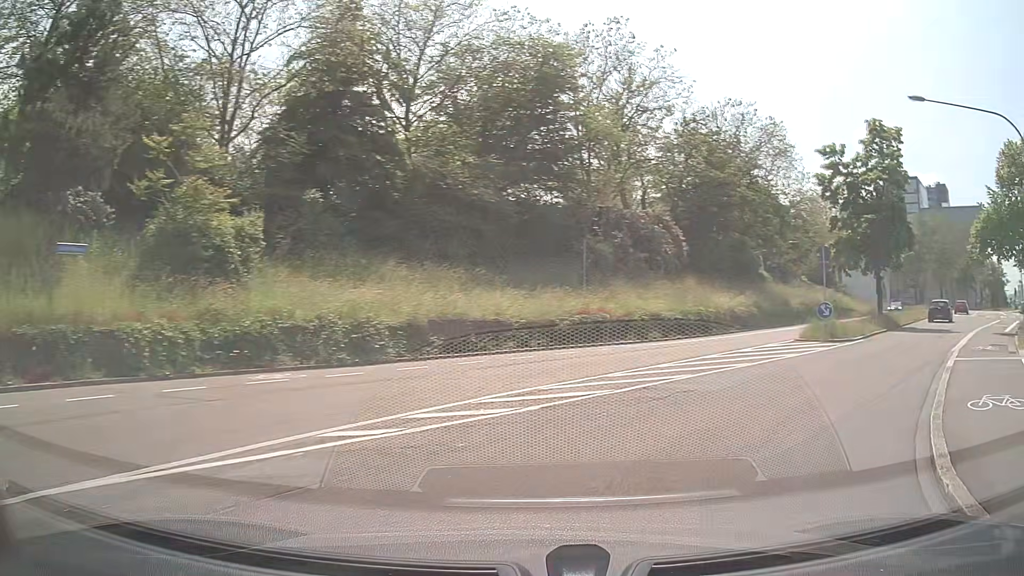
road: secondary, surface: asphalt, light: Day
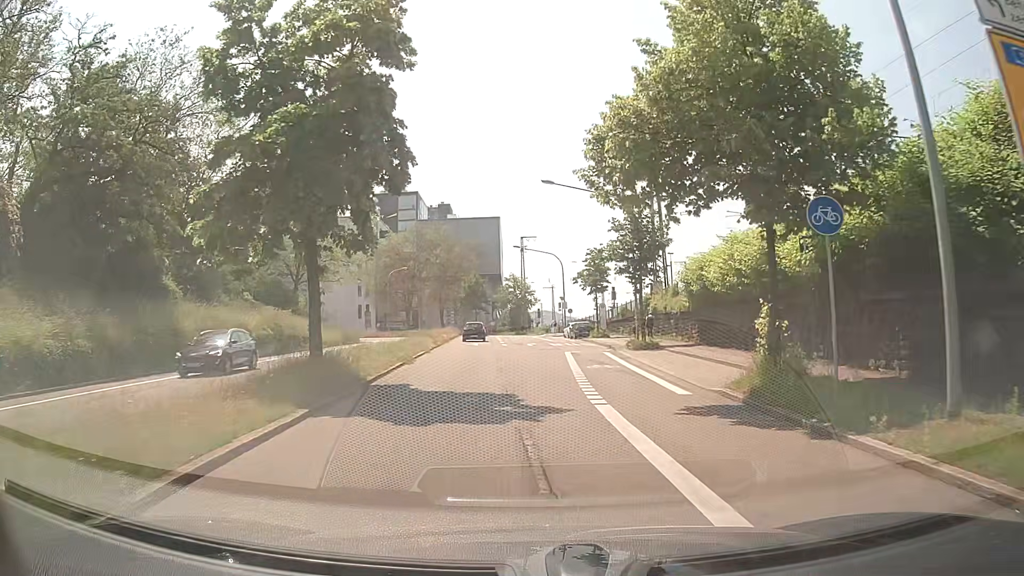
(+10.8, +18.8) m; +44°
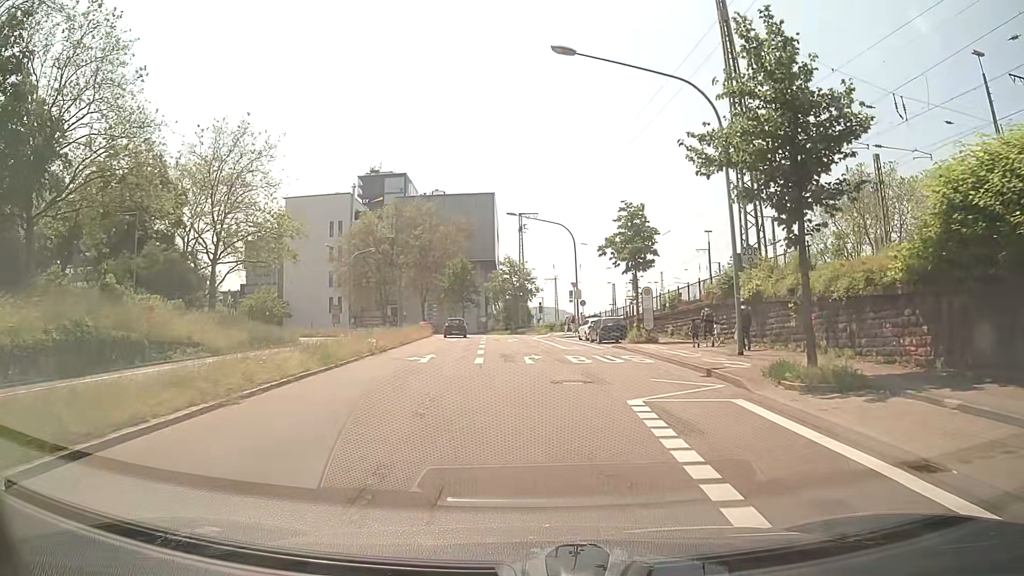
(-0.1, +20.5) m; 0°
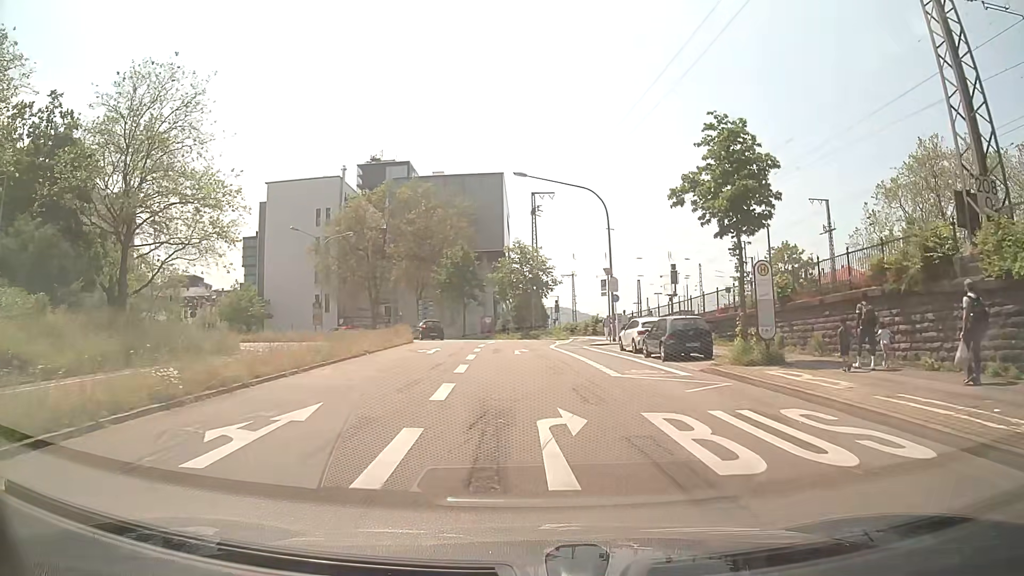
(-0.1, +15.2) m; -2°
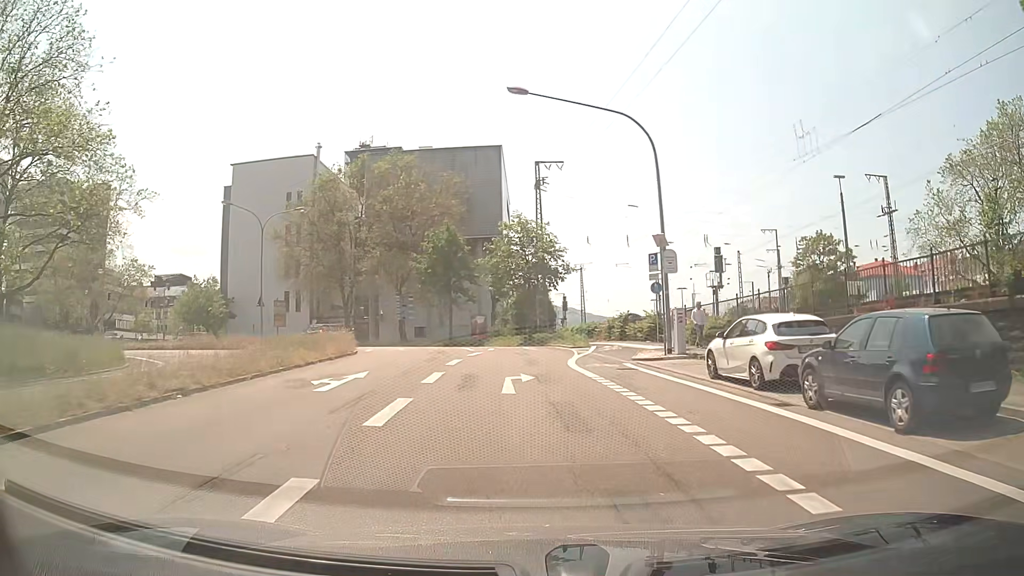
(+0.1, +14.7) m; 0°
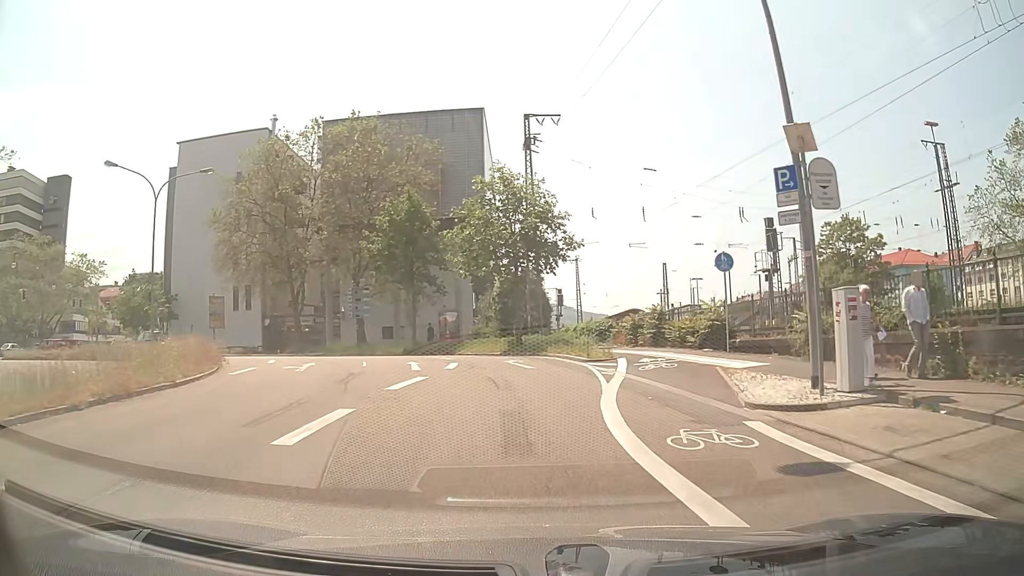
(+0.1, +13.4) m; +1°
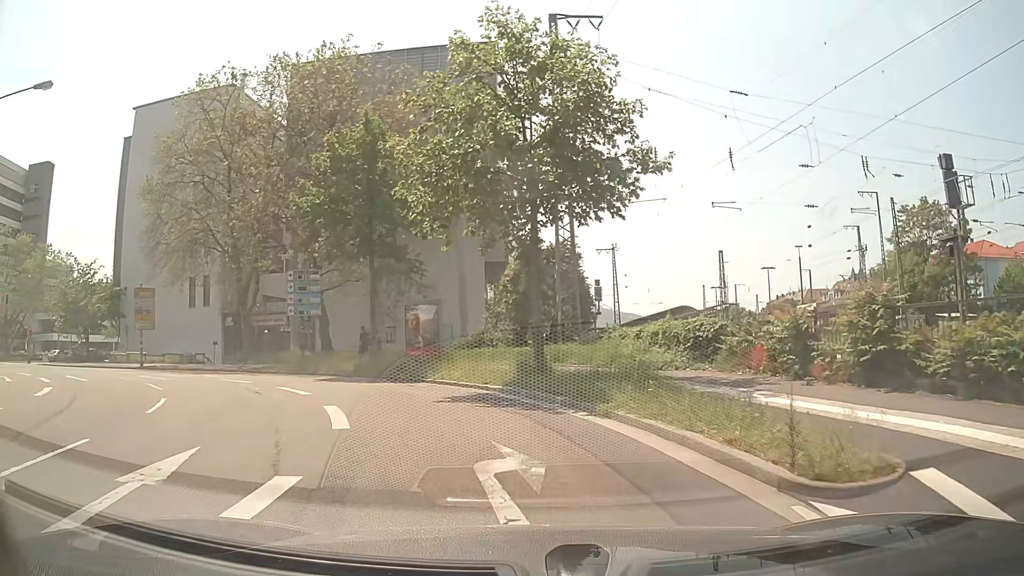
(-0.1, +16.3) m; -2°
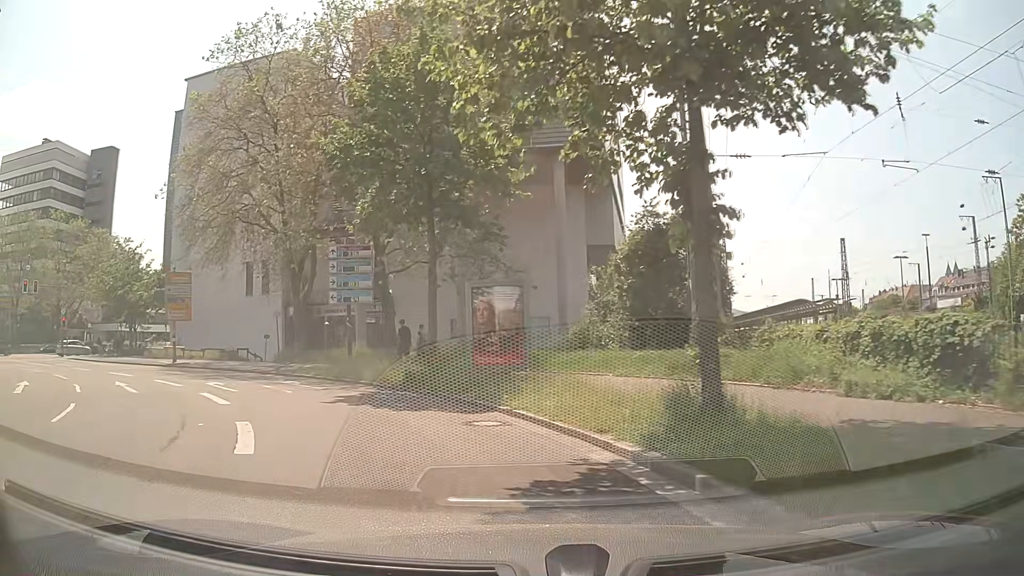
(-0.5, +7.8) m; -9°
